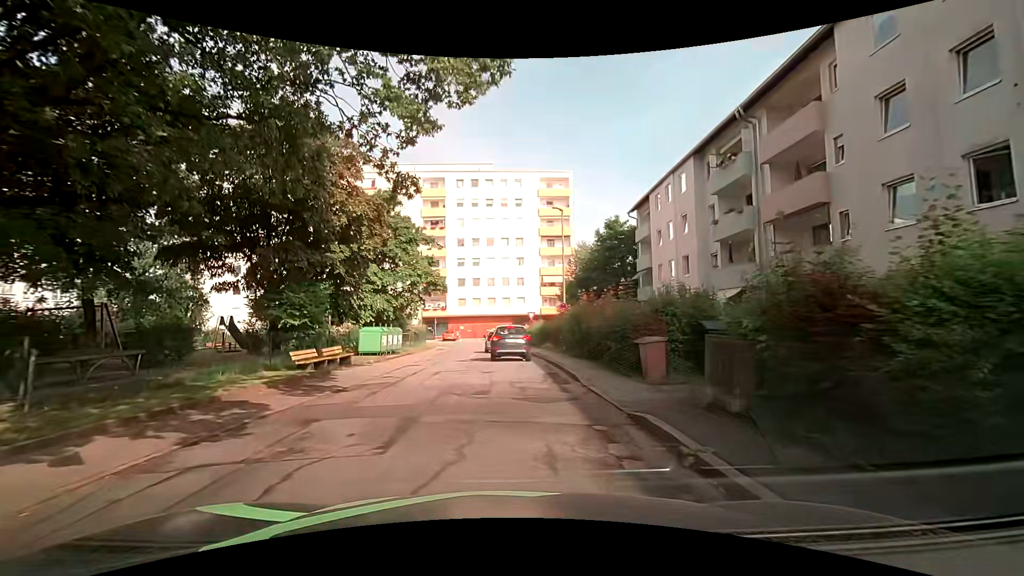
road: residential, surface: asphalt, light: Day
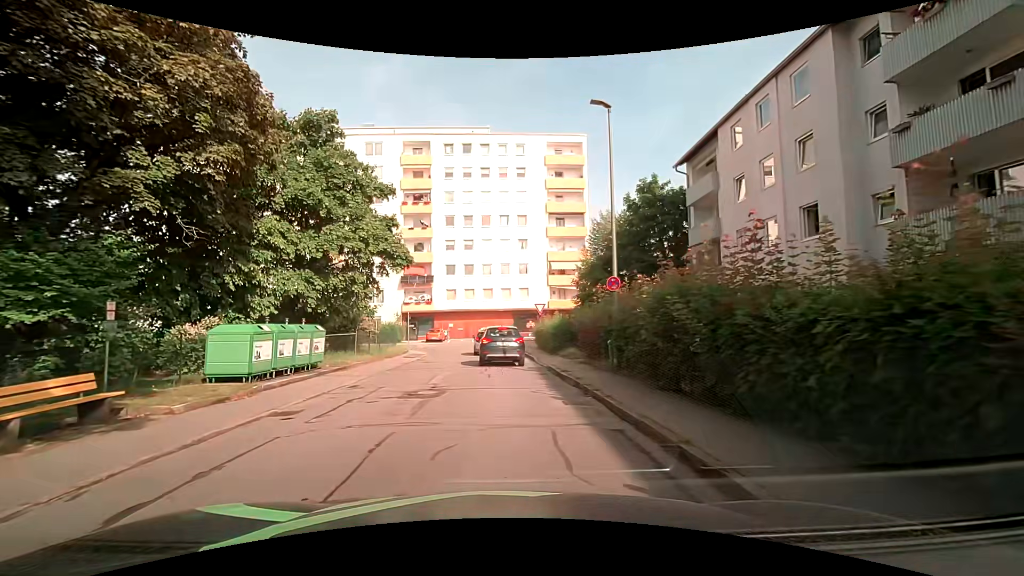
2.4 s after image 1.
(+0.4, +12.8) m; +2°
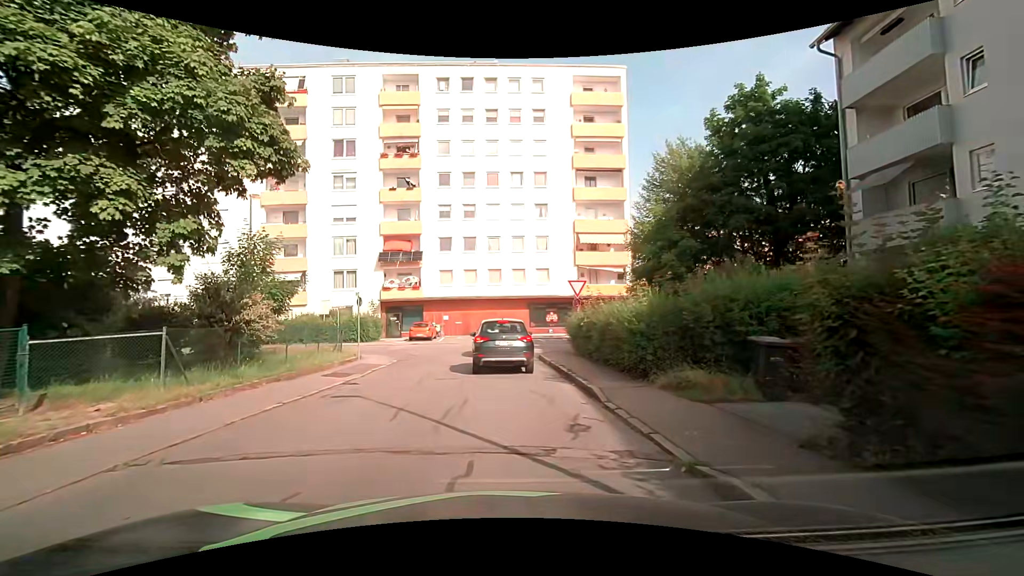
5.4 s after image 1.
(-0.3, +13.8) m; -2°
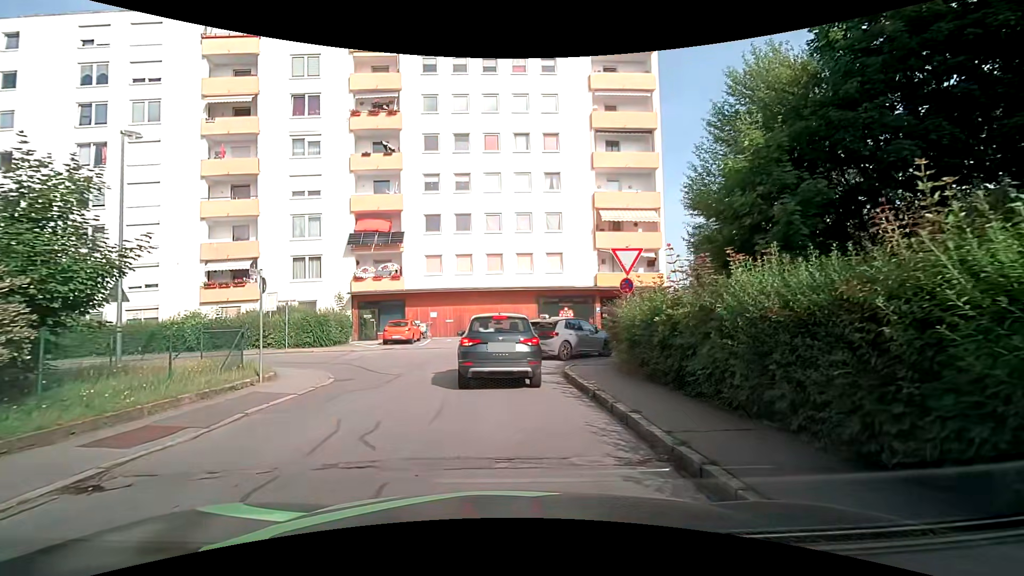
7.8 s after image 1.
(-0.1, +8.3) m; -2°
